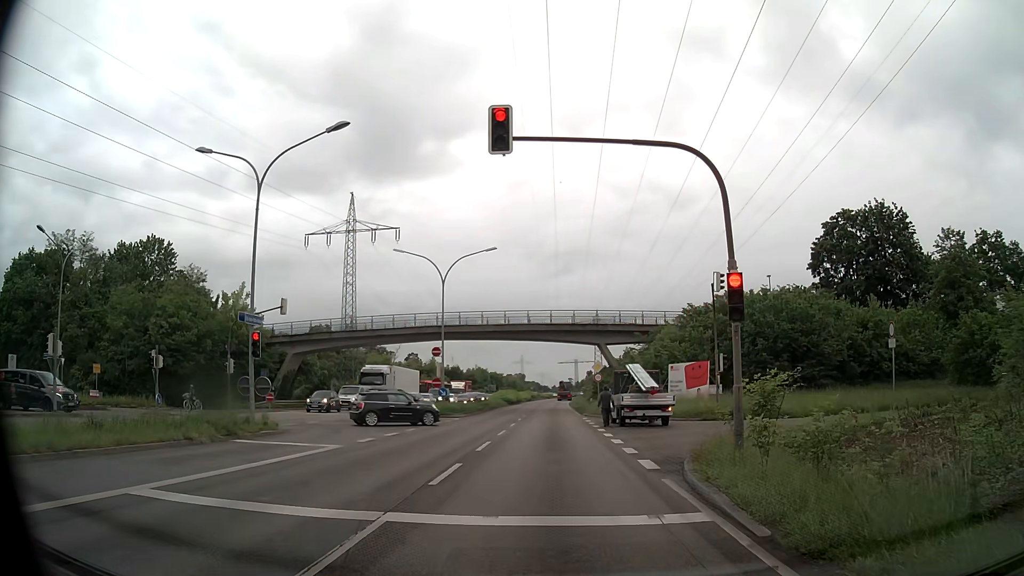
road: primary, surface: asphalt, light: Day
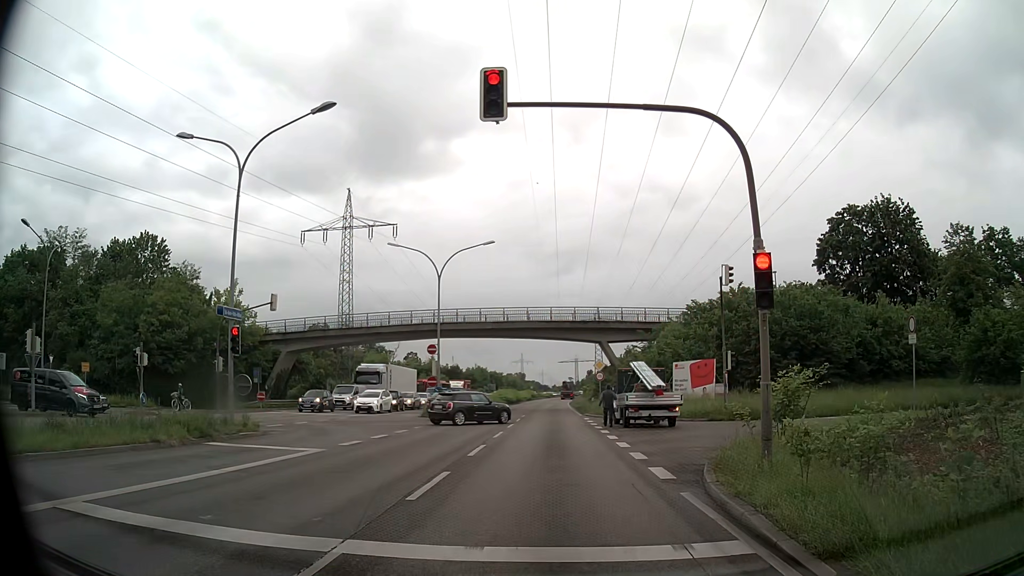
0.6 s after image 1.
(0.0, +1.4) m; 0°
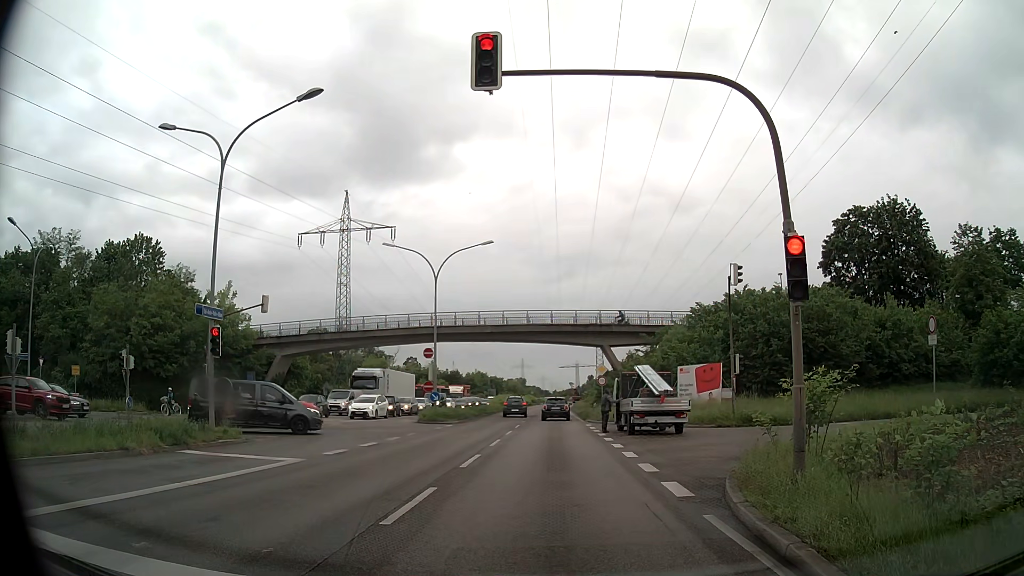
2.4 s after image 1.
(0.0, +1.2) m; 0°
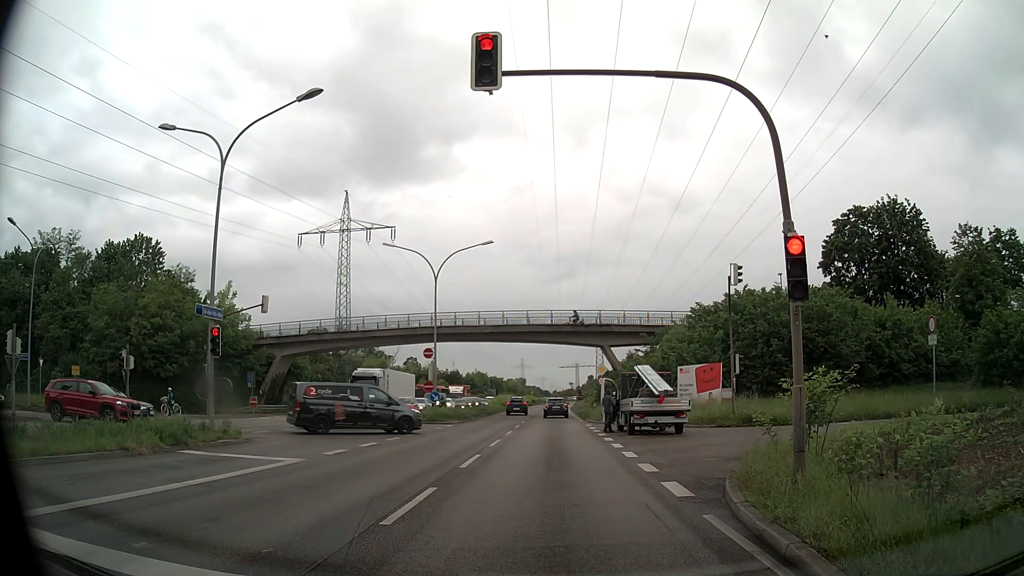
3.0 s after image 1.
(0.0, 0.0) m; 0°
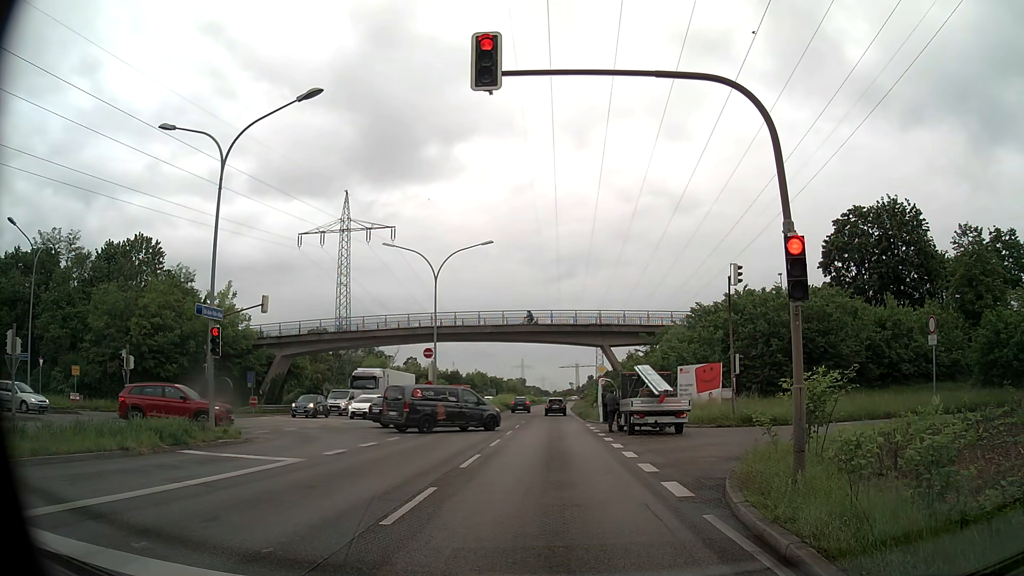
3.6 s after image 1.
(0.0, 0.0) m; 0°
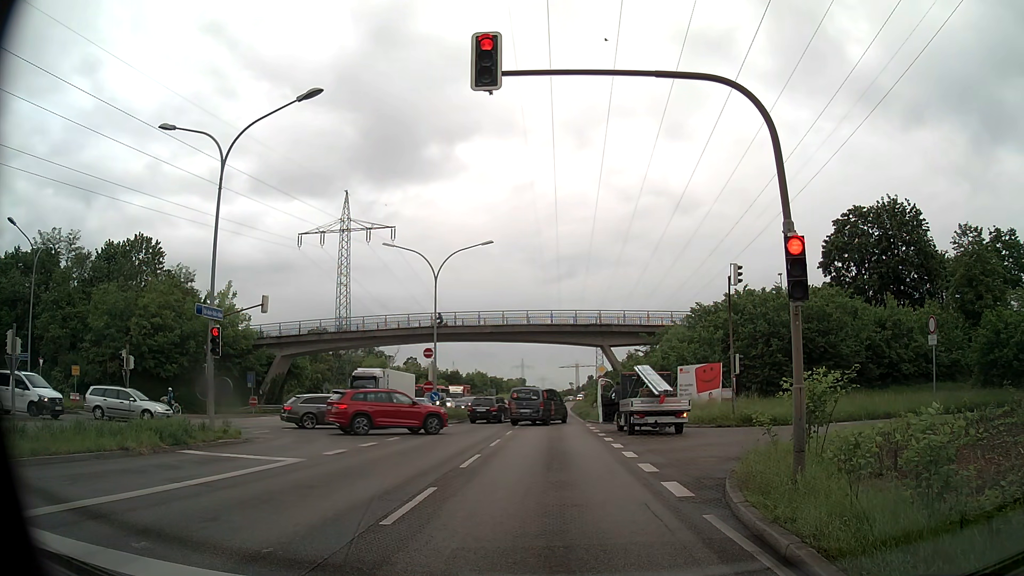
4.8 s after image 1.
(0.0, 0.0) m; 0°
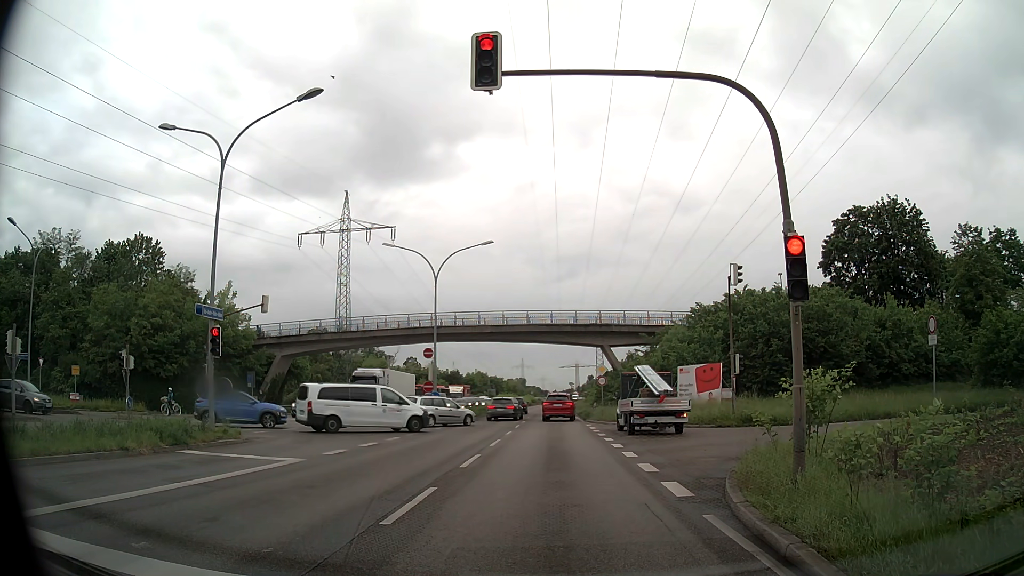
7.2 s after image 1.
(0.0, 0.0) m; 0°
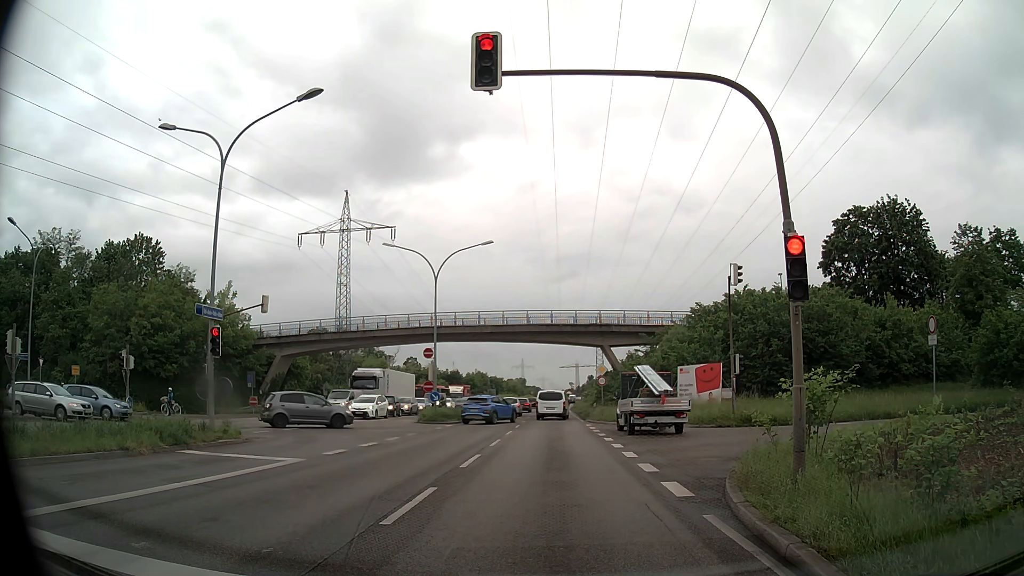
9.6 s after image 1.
(0.0, 0.0) m; 0°
(0, +10) (0, +20) (0, +30) (0, +40) (-1, +50) (-1, +60) (-1, +70) (0, +80) (0, +90) (0, +100) m
